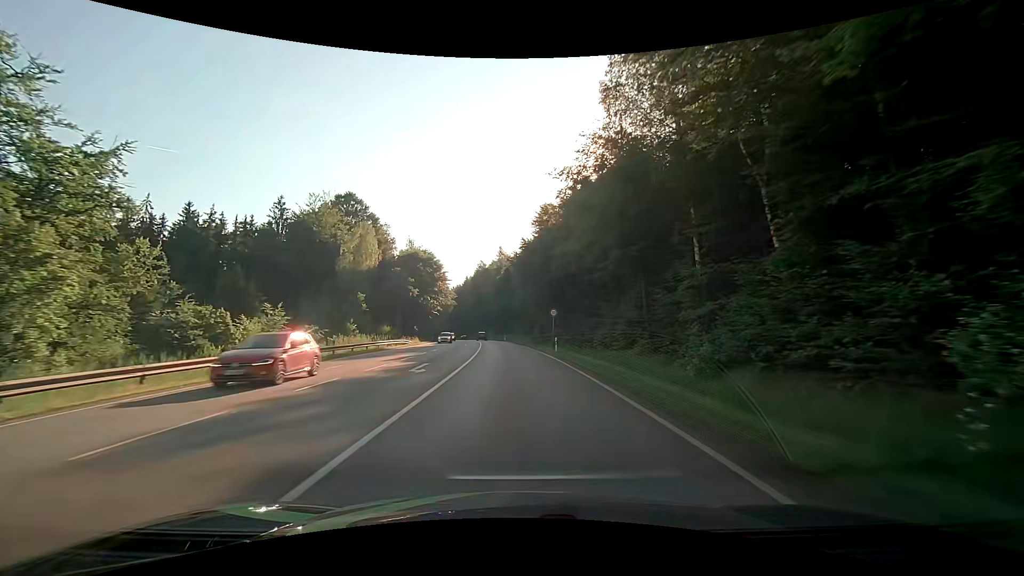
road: secondary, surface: asphalt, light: Day
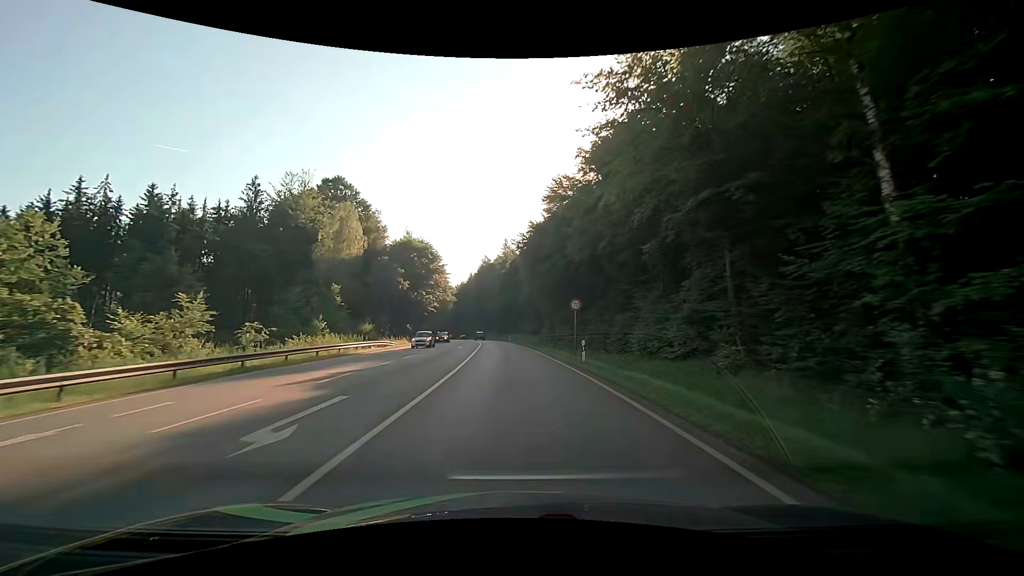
(0.0, +10.7) m; 0°
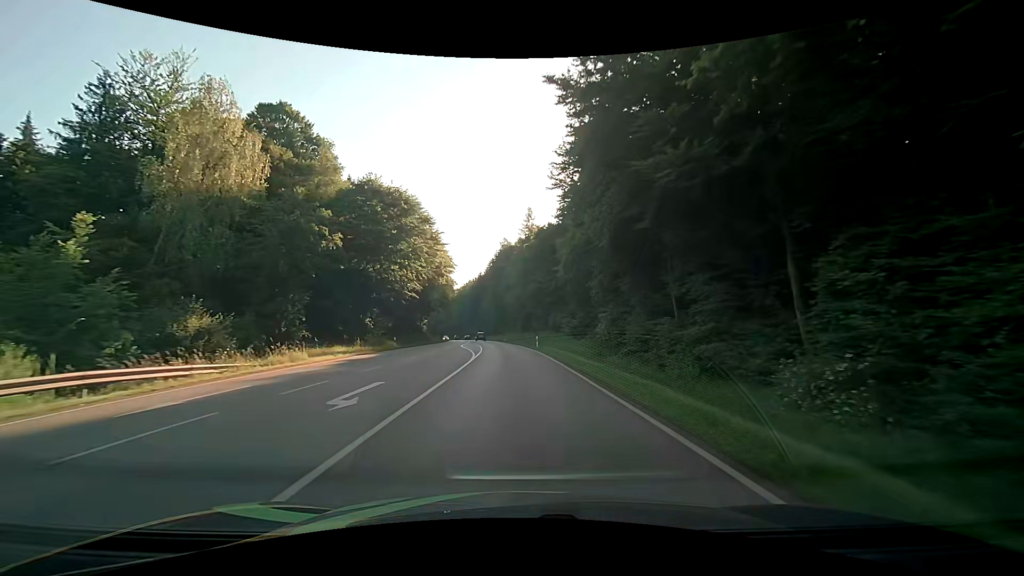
(-0.9, +32.2) m; -3°
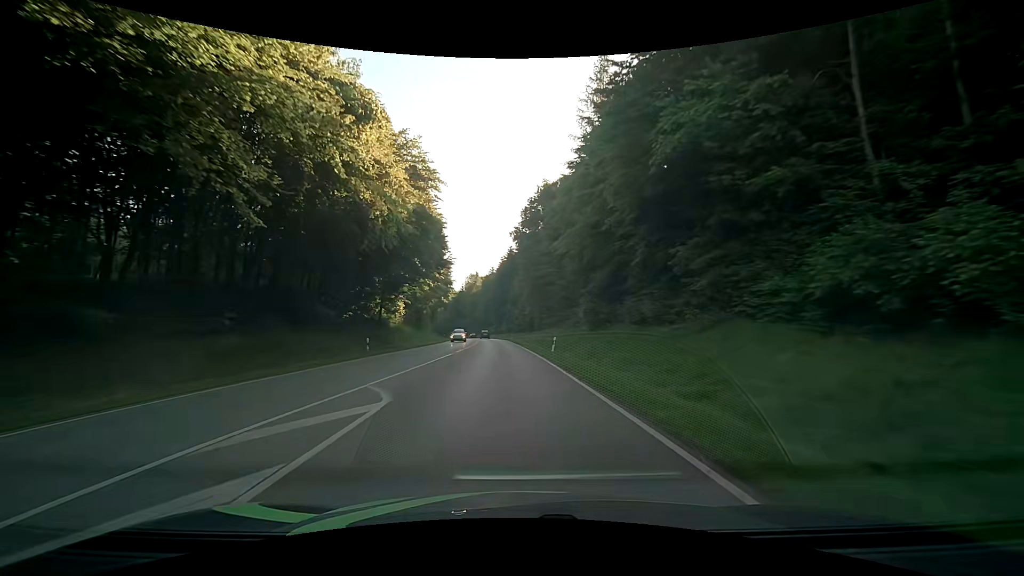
(-1.5, +54.0) m; -4°
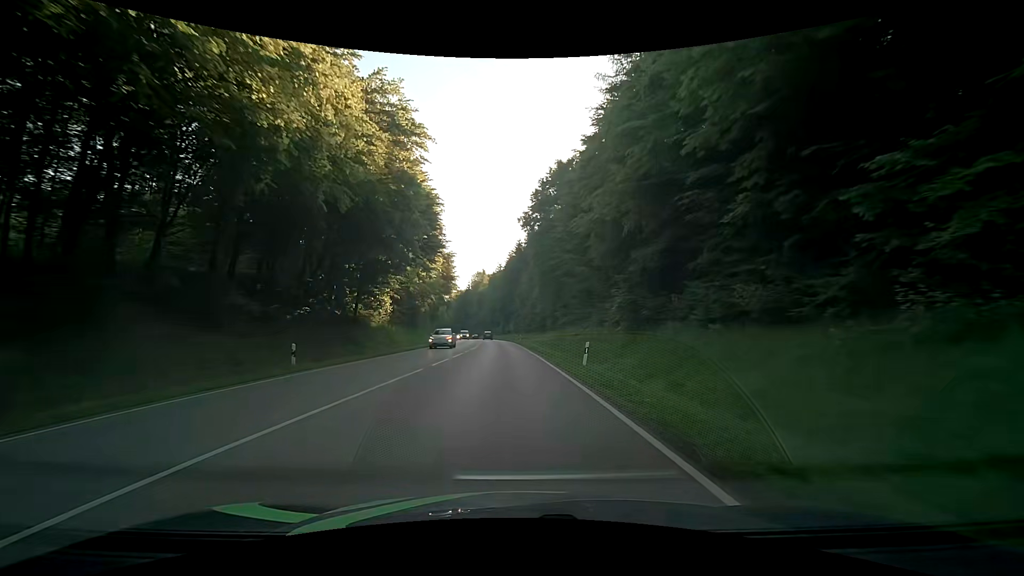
(-0.1, +10.8) m; -1°
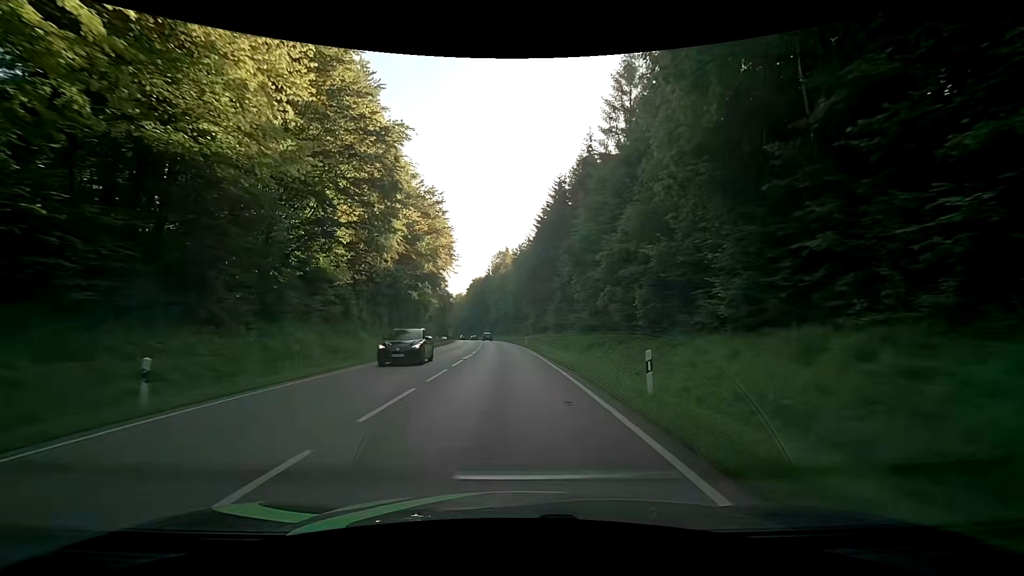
(-1.8, +54.1) m; -4°
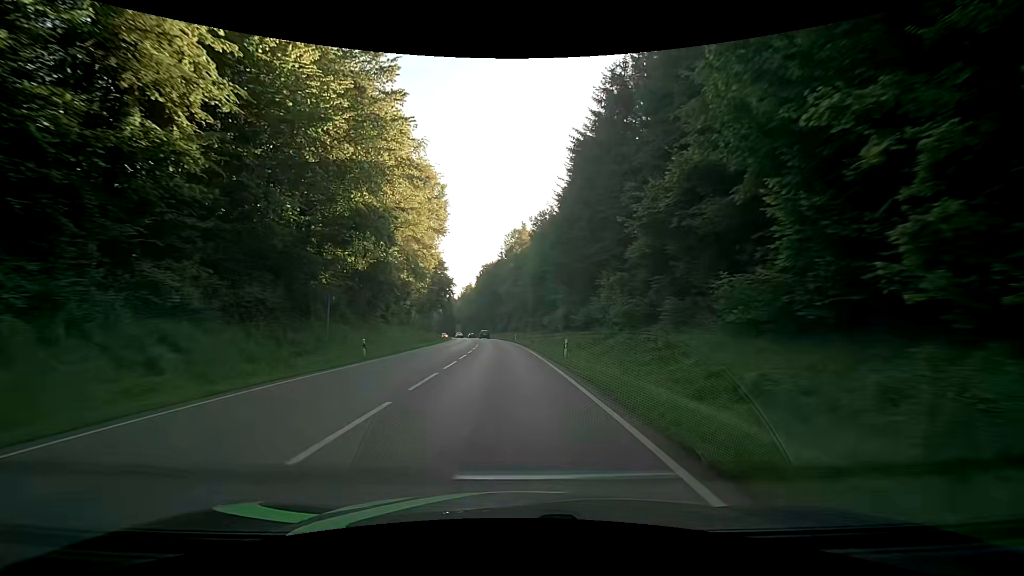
(-0.3, +32.5) m; -1°
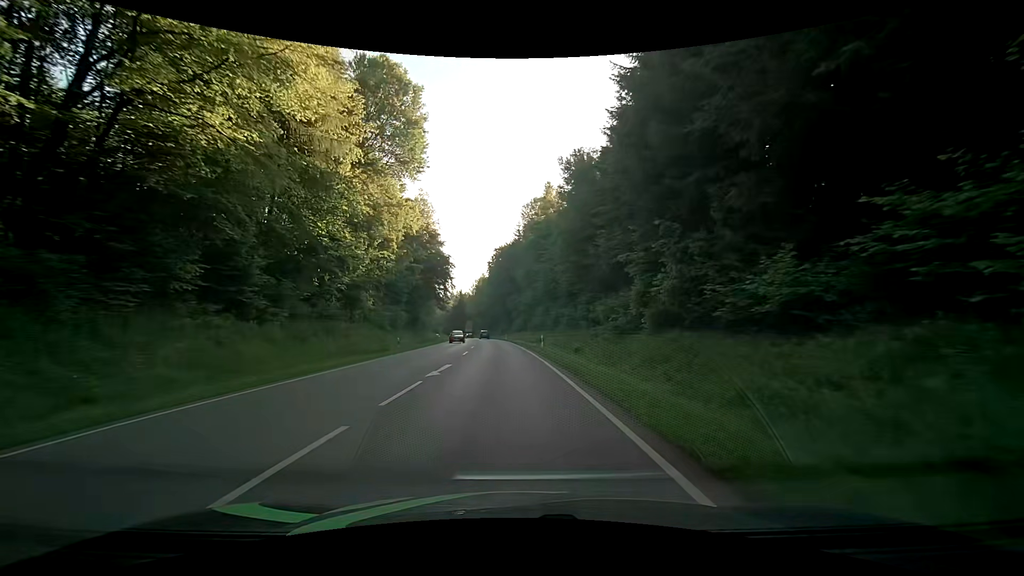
(-0.8, +32.4) m; -3°
(0, +10) (0, +20) (-1, +30) (-1, +40) (-2, +50) (-2, +60) (-3, +70) (-4, +80) (-5, +90) (-6, +100) m
